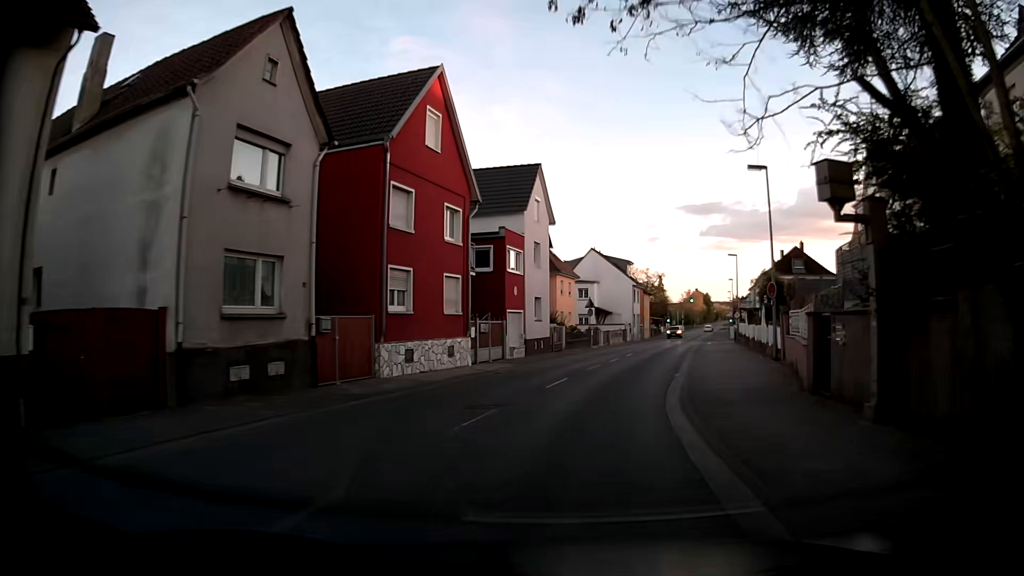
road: secondary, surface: asphalt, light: Day
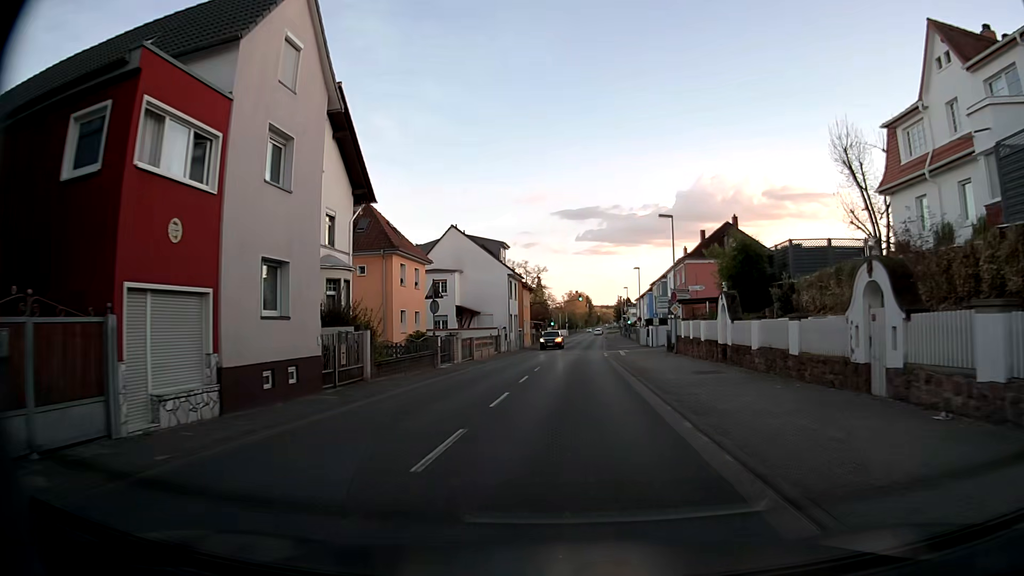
(+2.4, +21.1) m; +12°
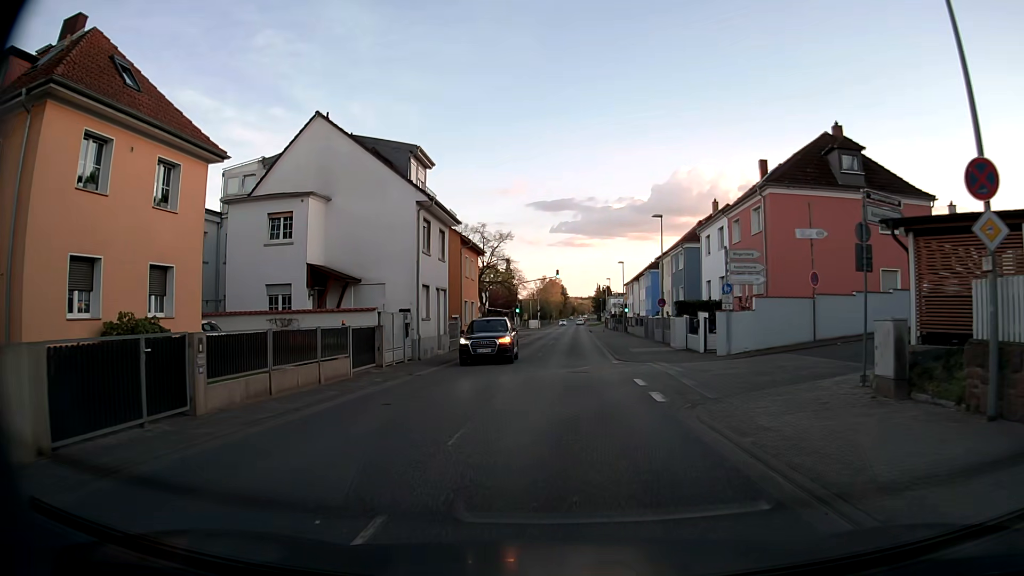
(+0.3, +28.5) m; +2°
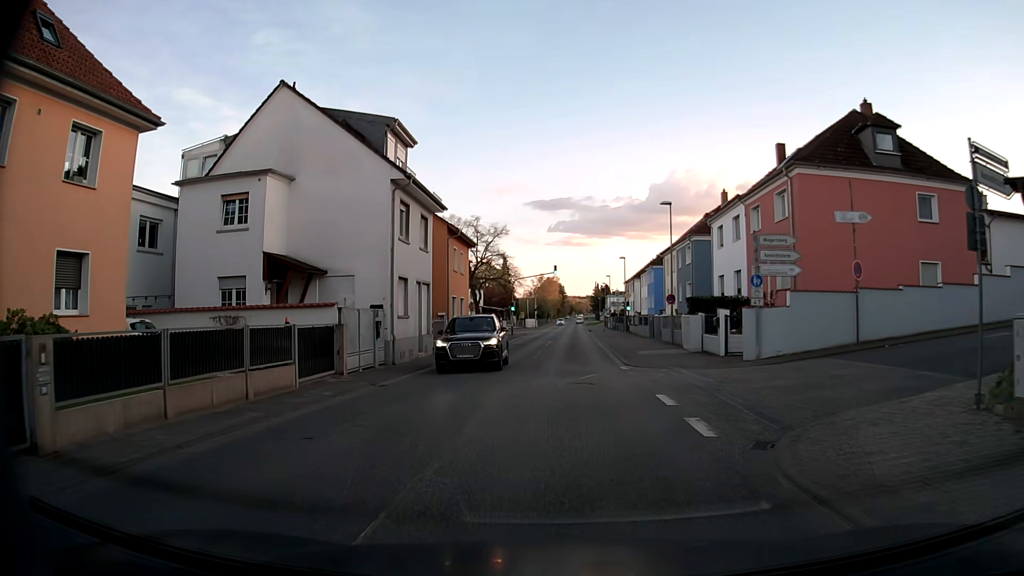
(0.0, +3.9) m; 0°
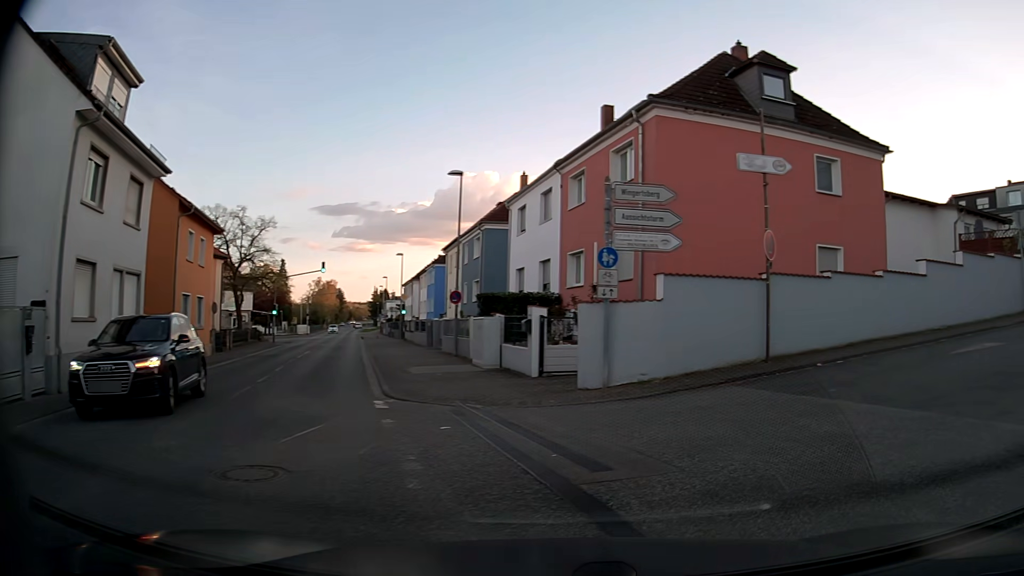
(+0.7, +8.4) m; +19°
